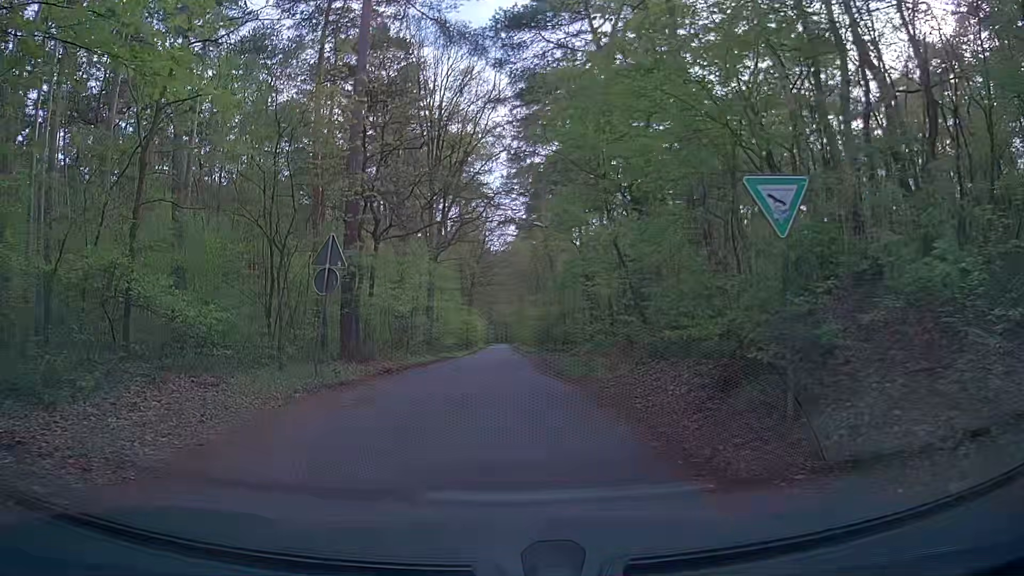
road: residential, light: Day
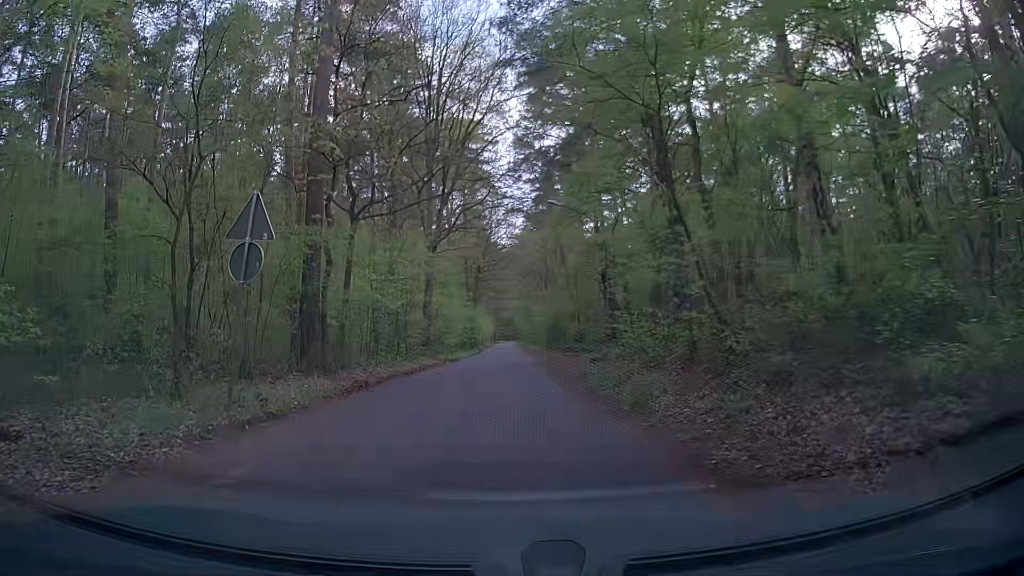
(-0.4, +5.1) m; -3°
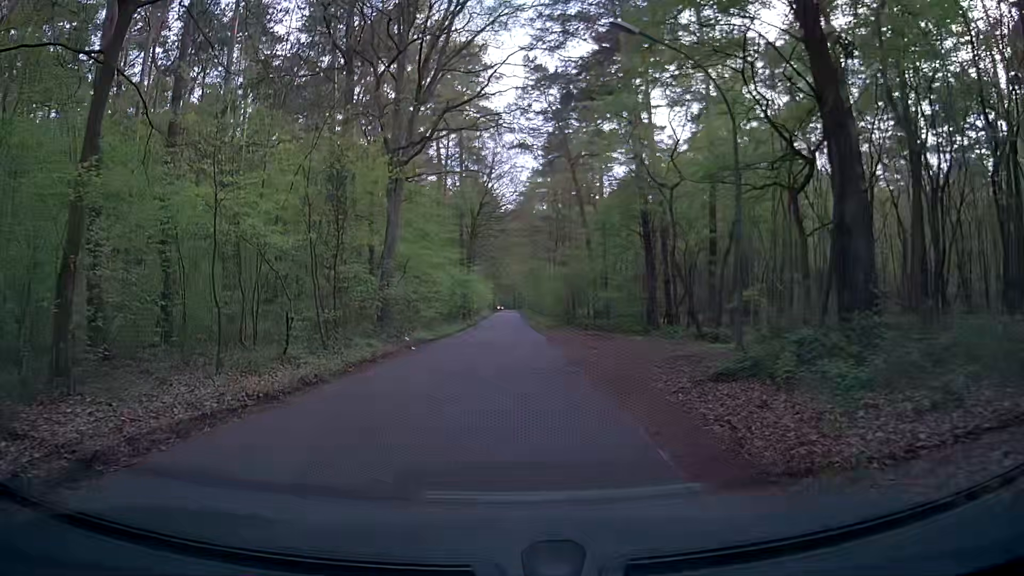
(-0.6, +14.0) m; 0°
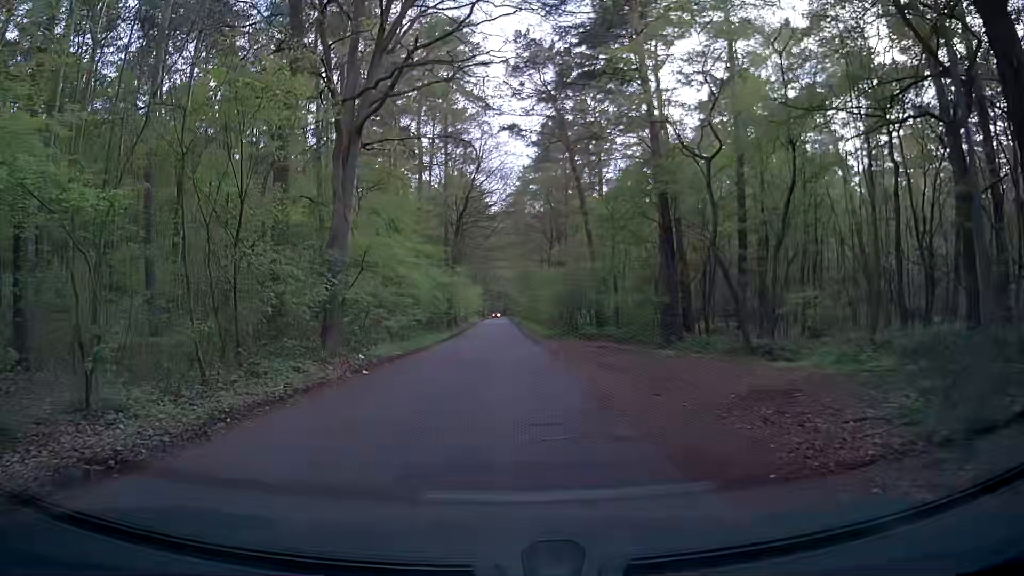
(-0.1, +6.6) m; 0°
